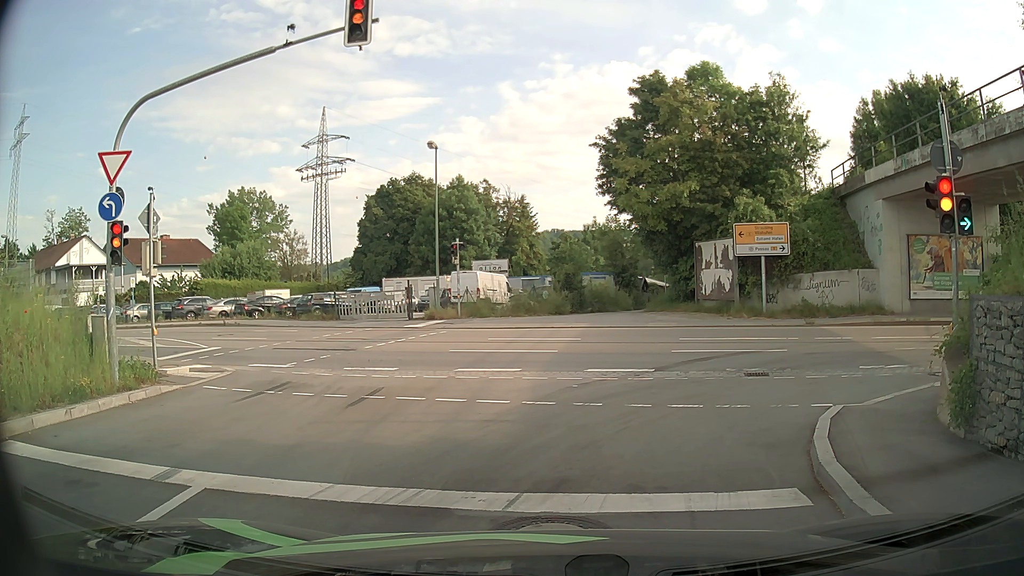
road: primary_link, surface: asphalt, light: Day
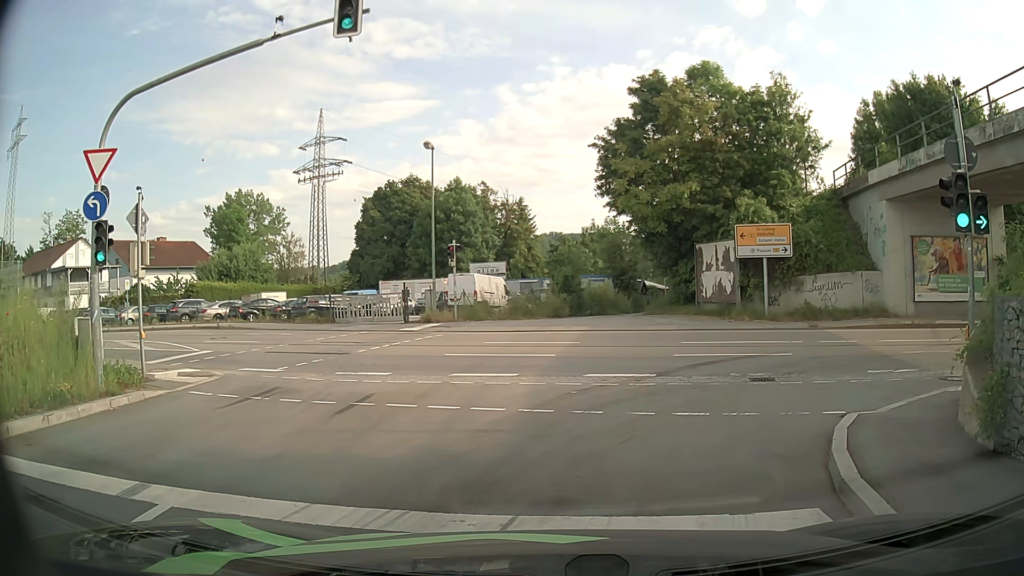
(0.0, +0.5) m; 0°
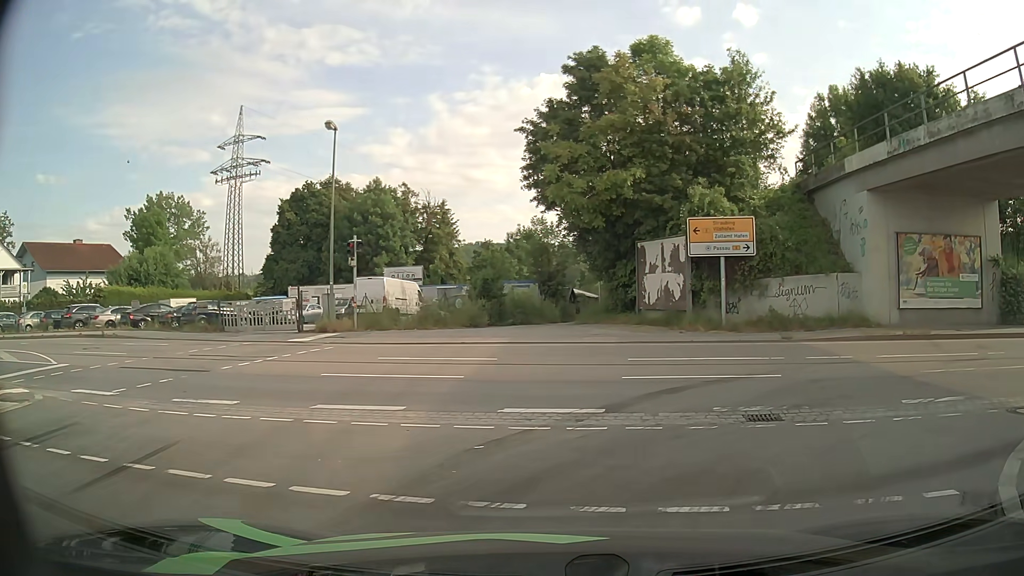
(+0.1, +4.6) m; +6°
